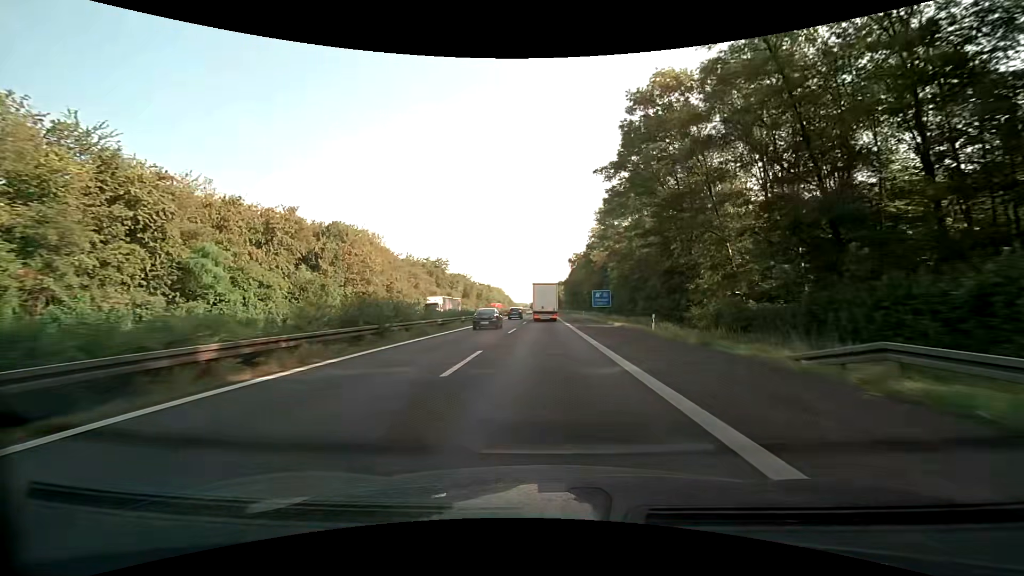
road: motorway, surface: asphalt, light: Day
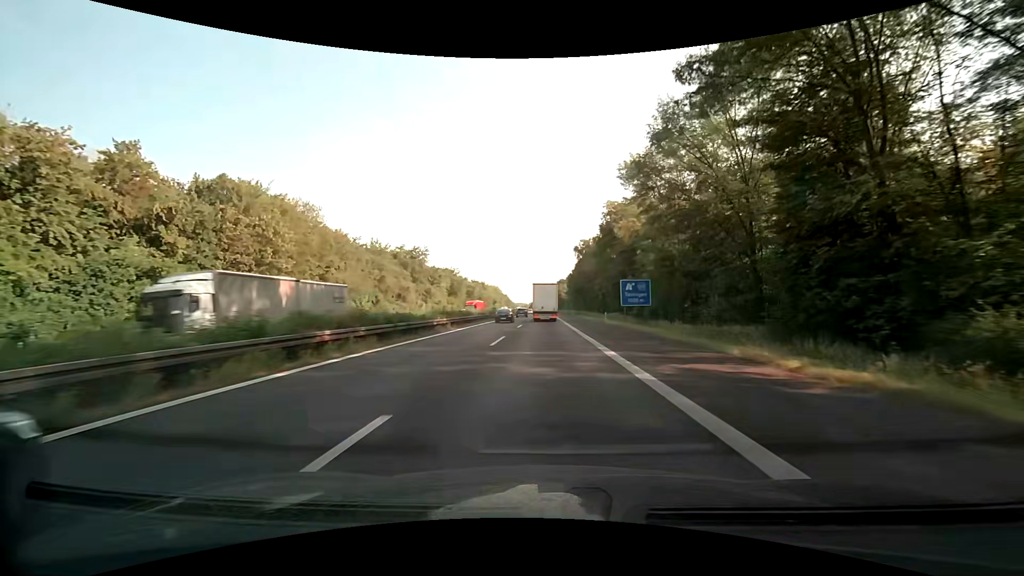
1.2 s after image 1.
(-0.1, +27.7) m; 0°
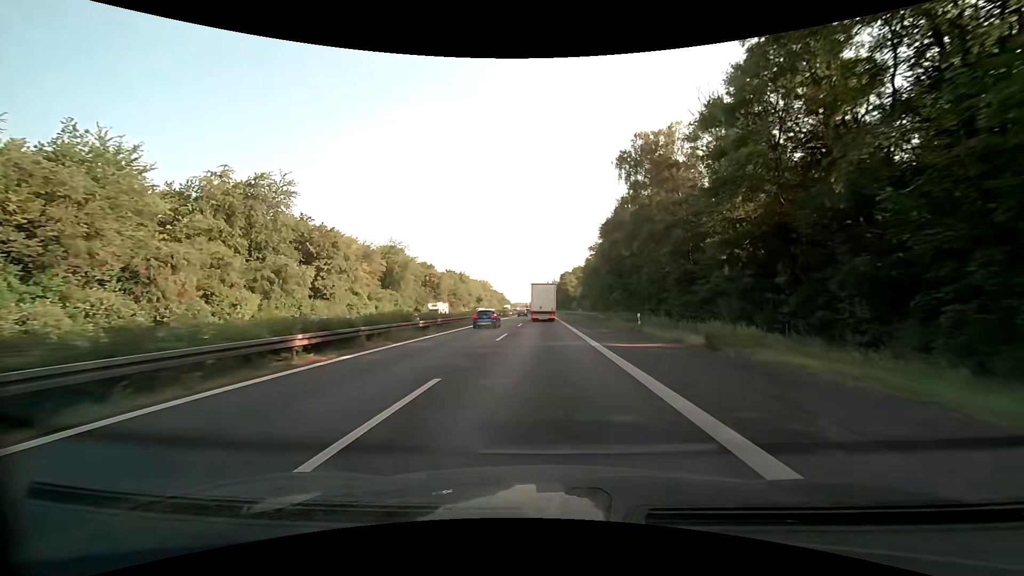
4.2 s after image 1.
(+0.1, +69.2) m; 0°
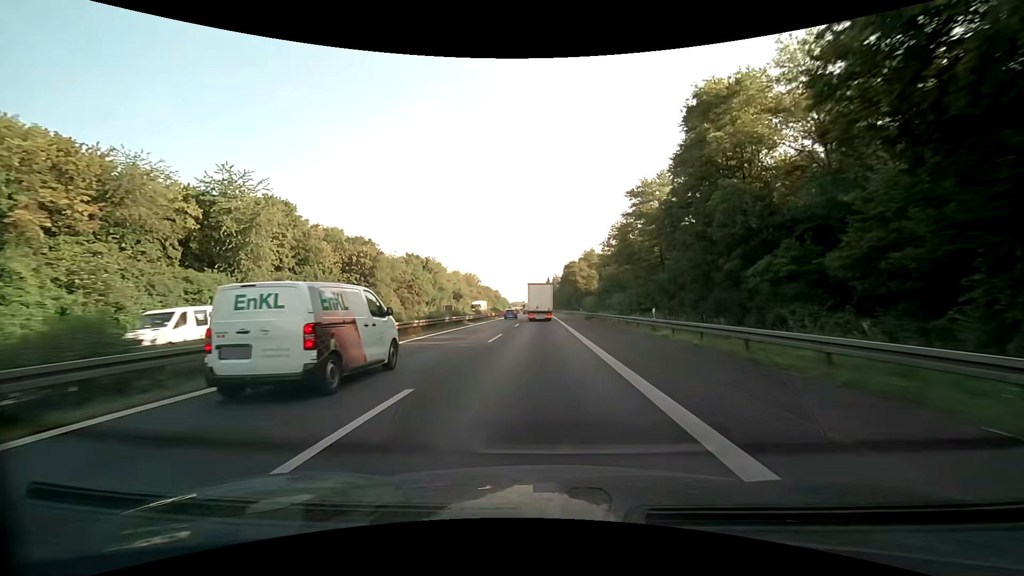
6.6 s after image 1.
(-0.2, +55.3) m; 0°
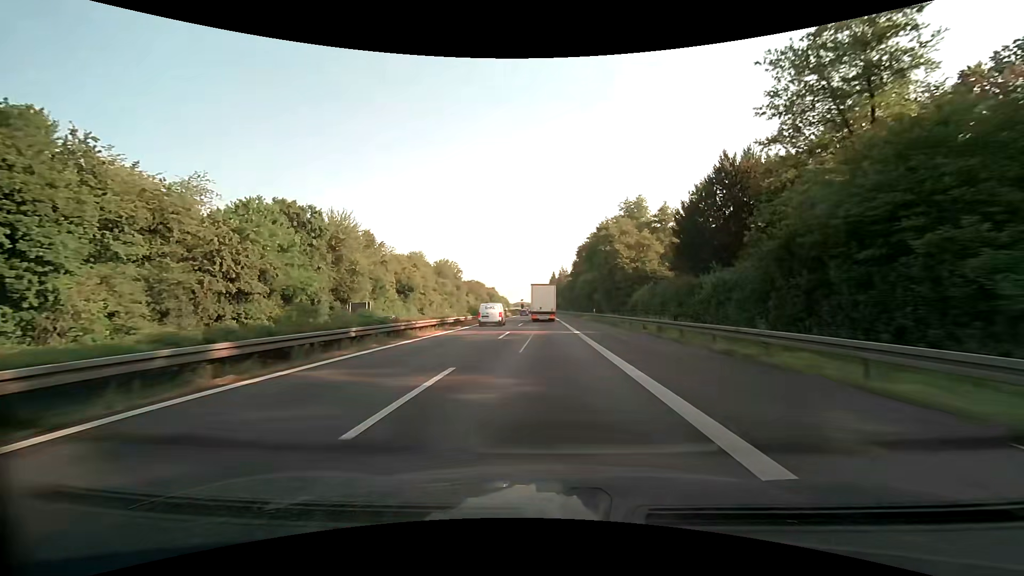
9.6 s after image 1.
(-0.3, +69.1) m; 0°
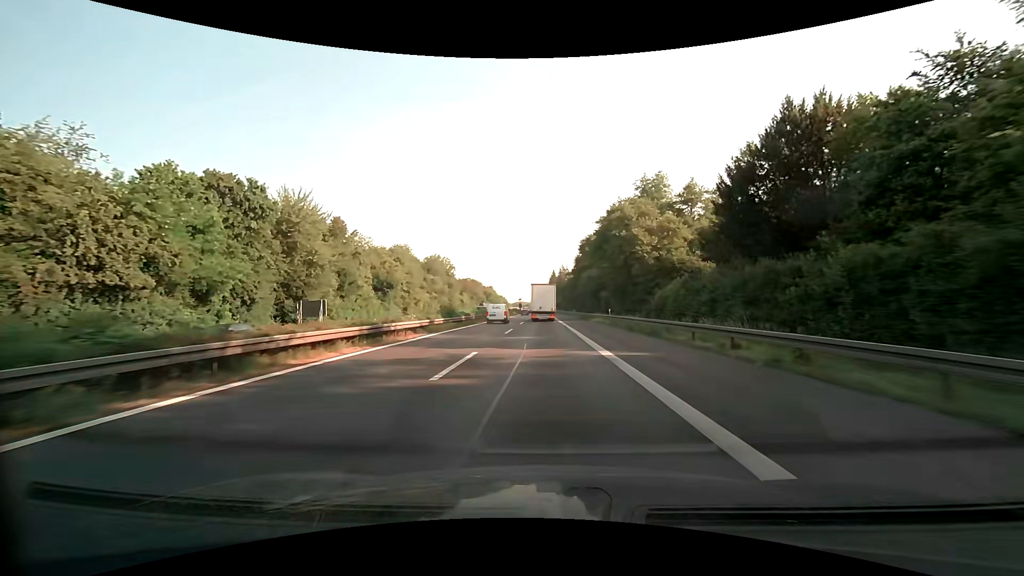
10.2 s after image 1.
(-0.1, +13.8) m; 0°
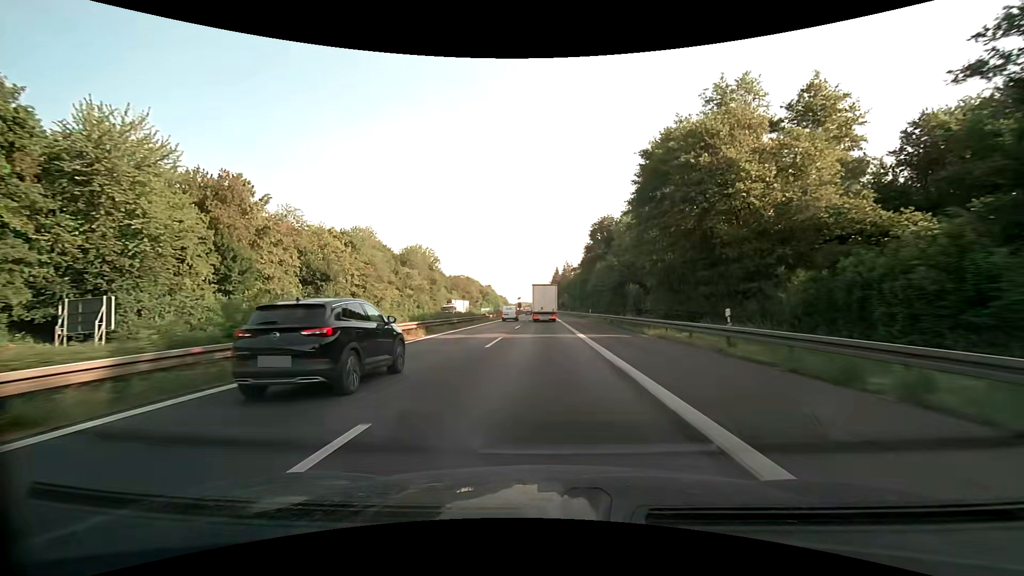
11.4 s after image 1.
(0.0, +27.7) m; 0°
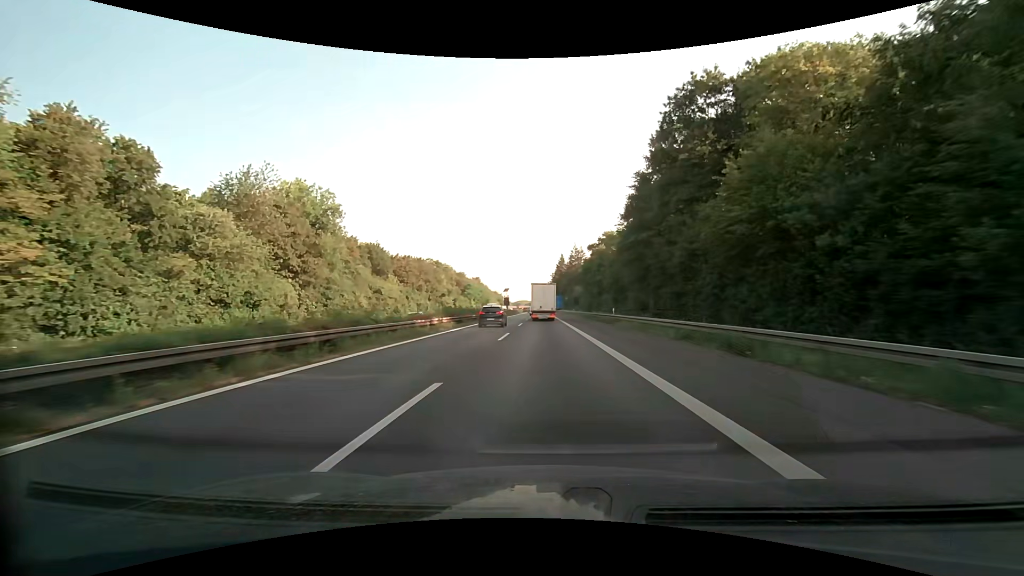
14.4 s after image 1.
(-0.5, +69.2) m; 0°
(0, +10) (0, +20) (0, +30) (0, +40) (0, +50) (0, +60) (0, +70) (0, +80) (0, +90) (-1, +100) m
